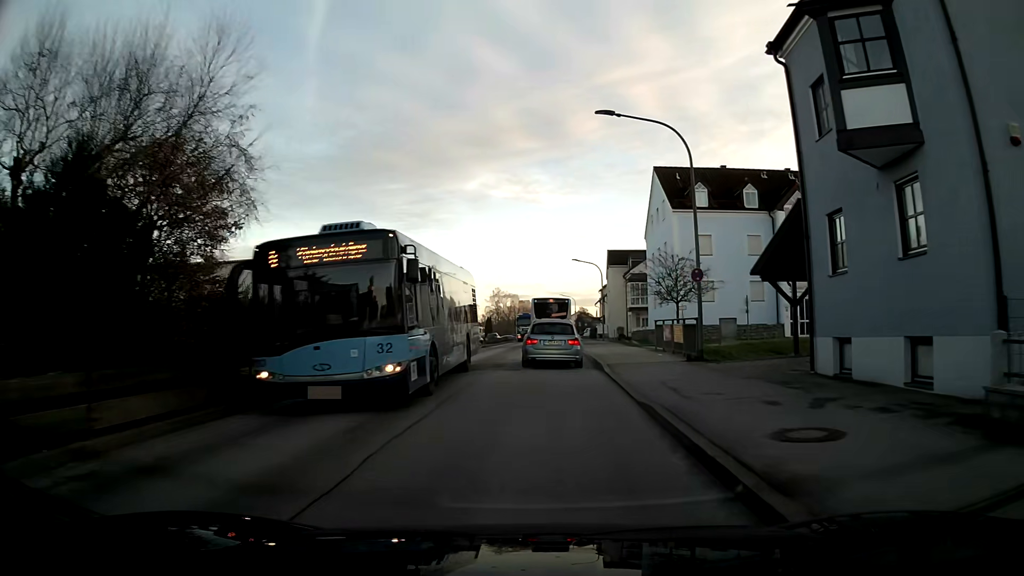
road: unclassified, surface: asphalt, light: Day
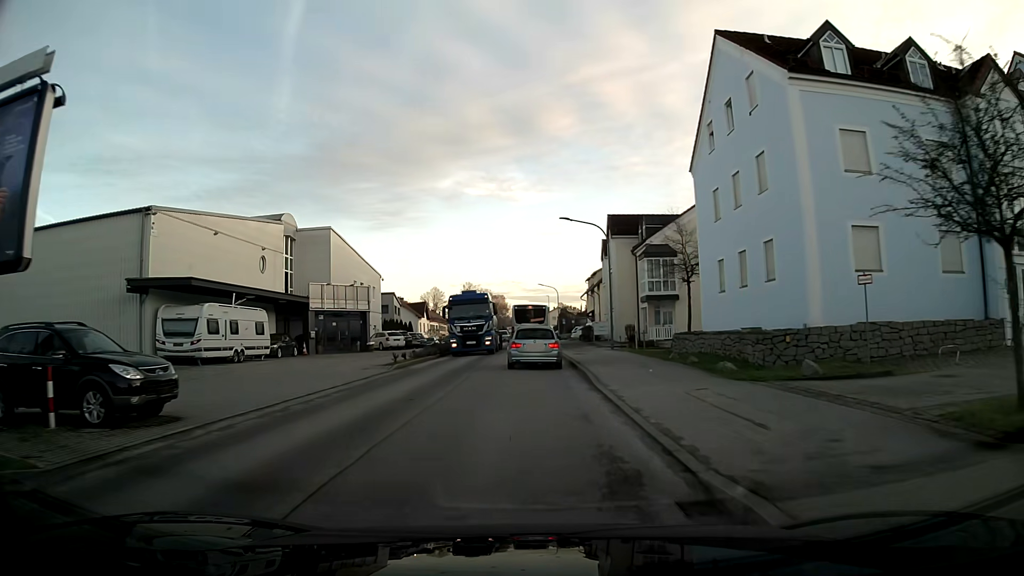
(+0.5, +23.7) m; +2°
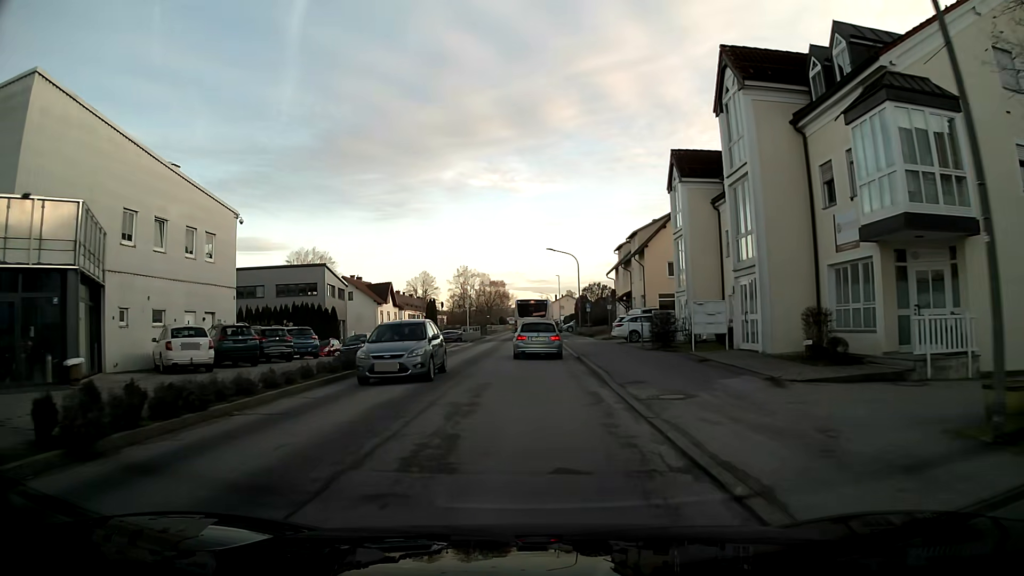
(-0.1, +32.6) m; 0°
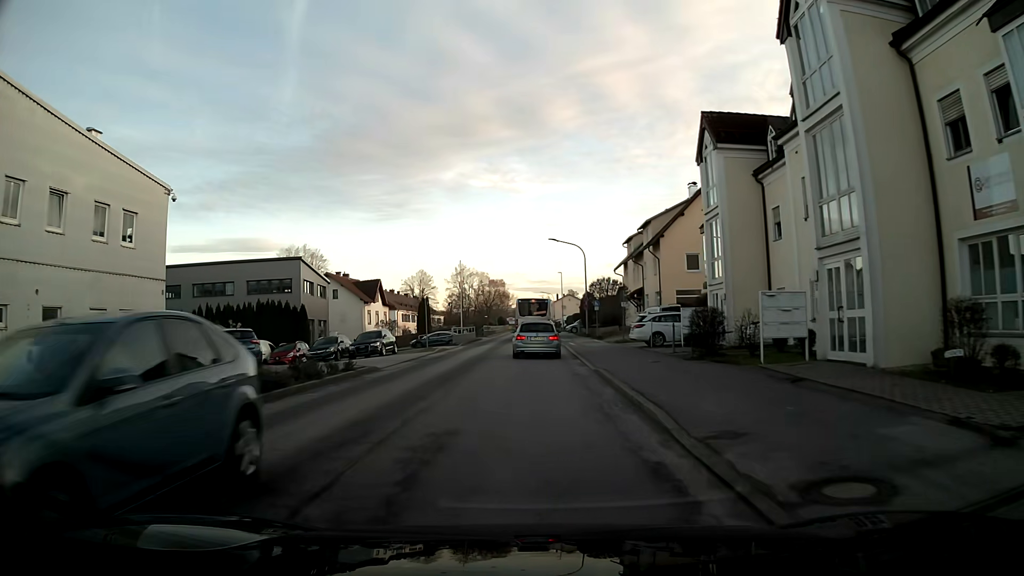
(0.0, +6.7) m; 0°
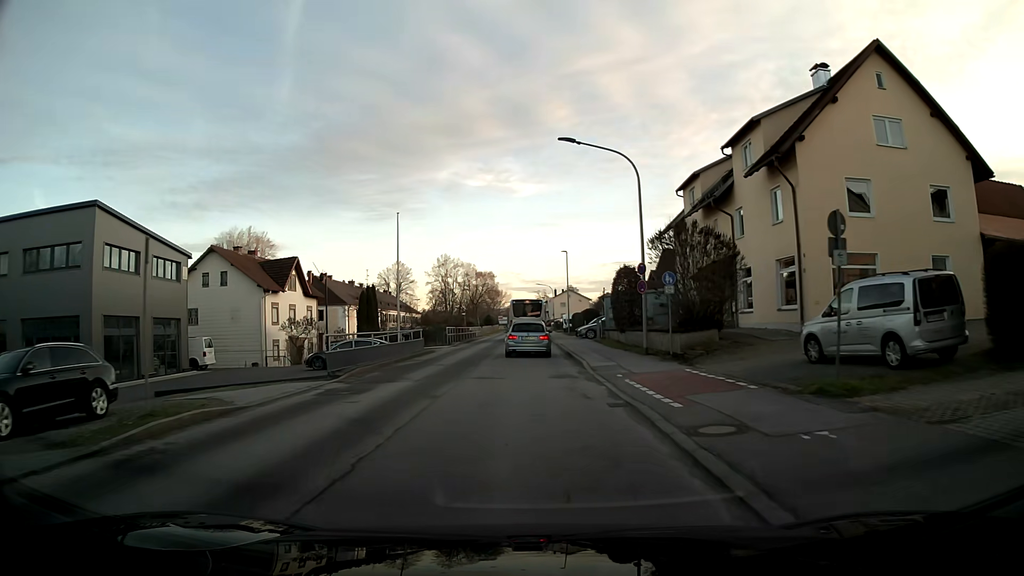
(0.0, +27.3) m; 0°
